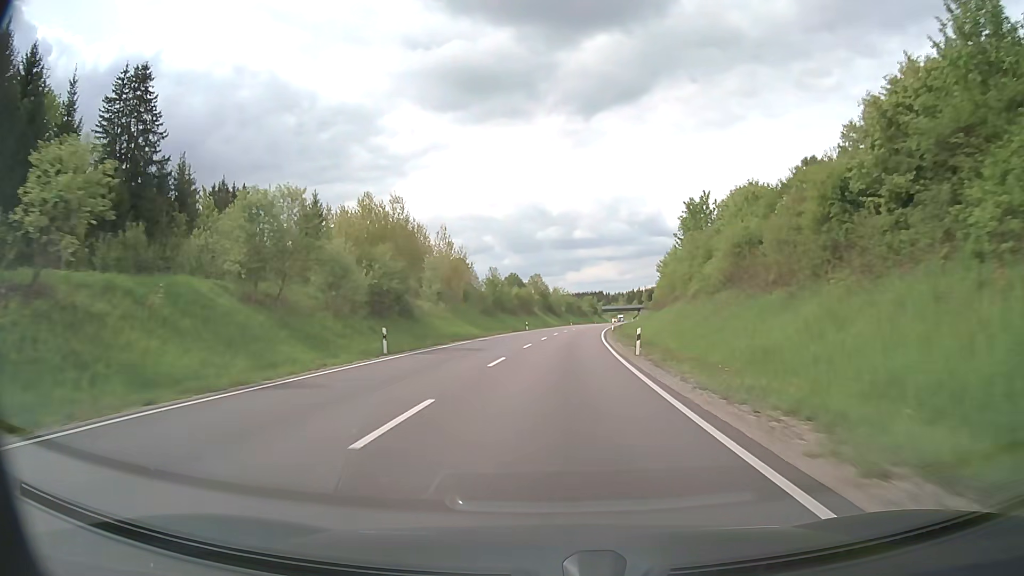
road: primary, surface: asphalt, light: Day
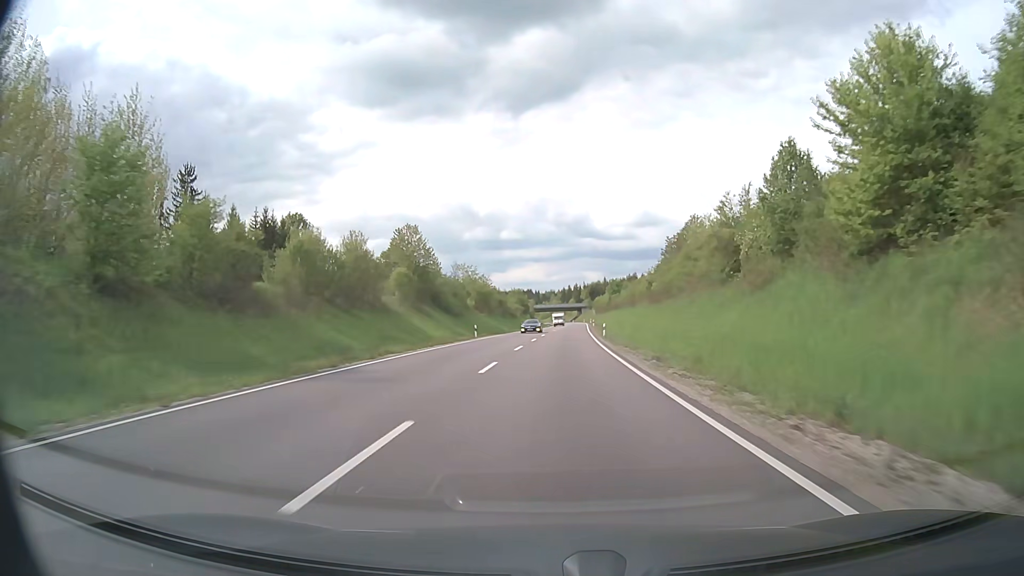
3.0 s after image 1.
(+4.2, +74.7) m; +6°
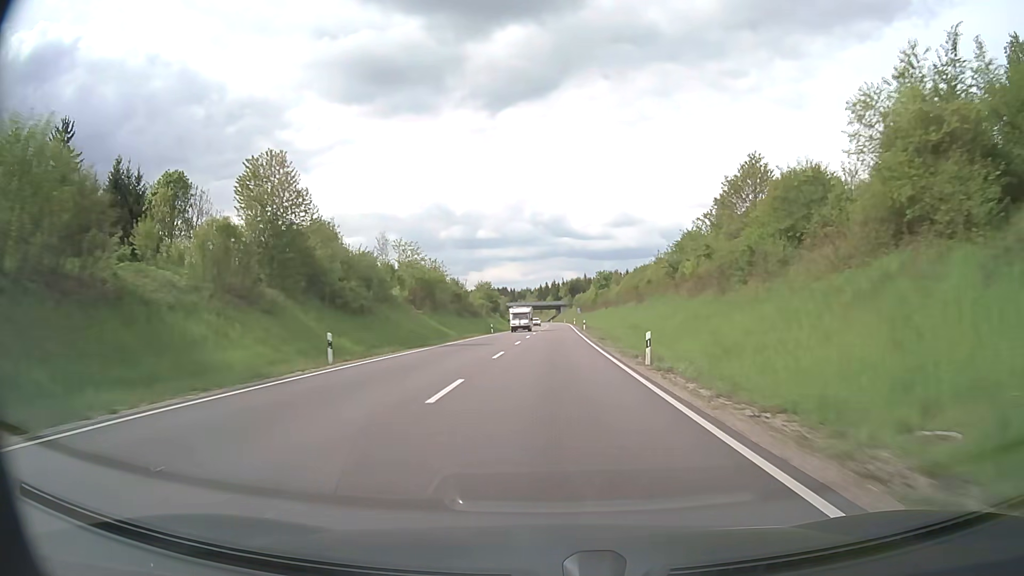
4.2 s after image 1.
(+0.6, +30.2) m; +2°
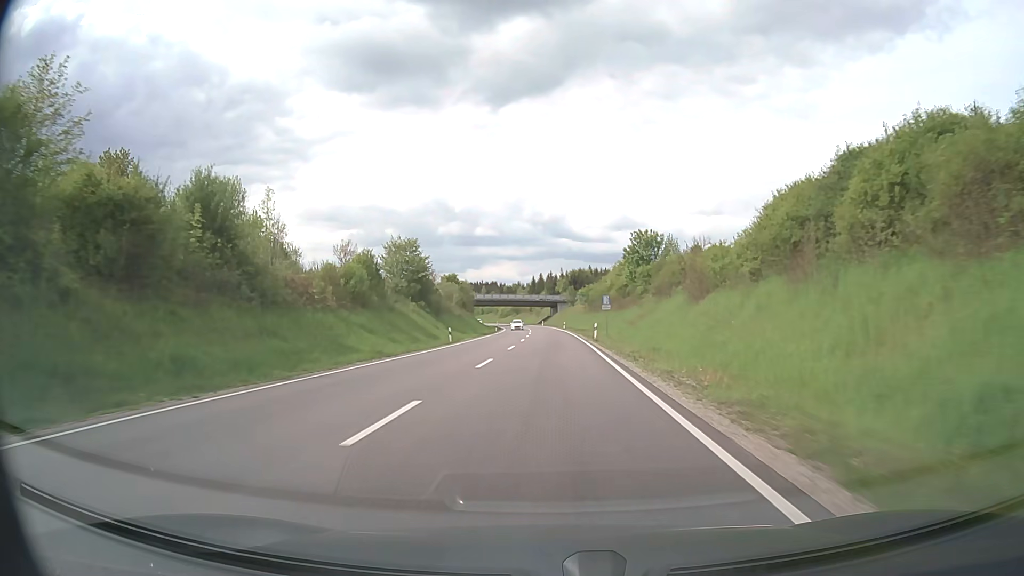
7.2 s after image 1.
(+1.7, +76.2) m; 0°
(0, +10) (0, +20) (0, +30) (0, +40) (0, +50) (0, +60) (0, +70) (0, +80) (0, +90) (-1, +100) m
